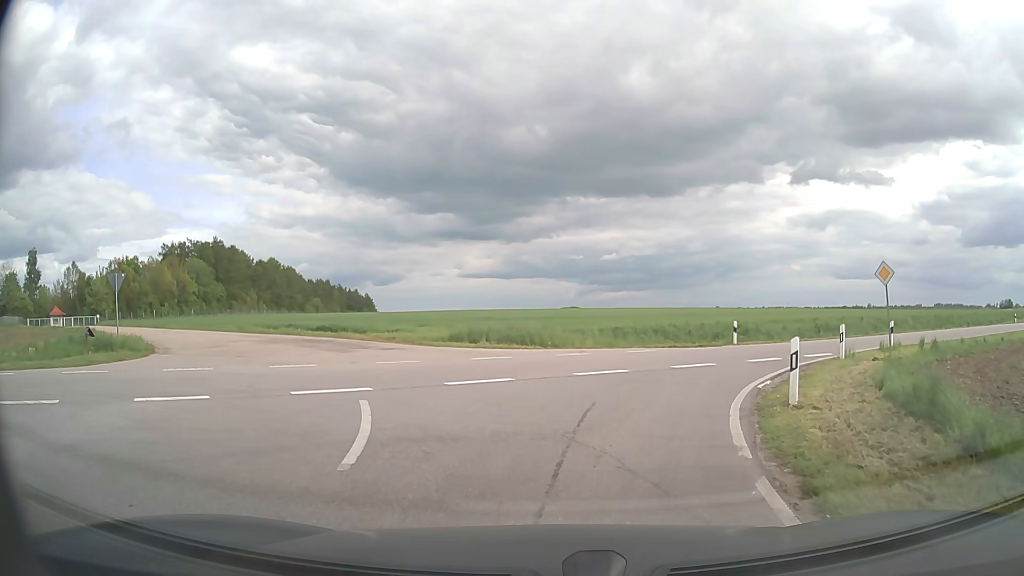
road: unclassified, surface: asphalt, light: Day
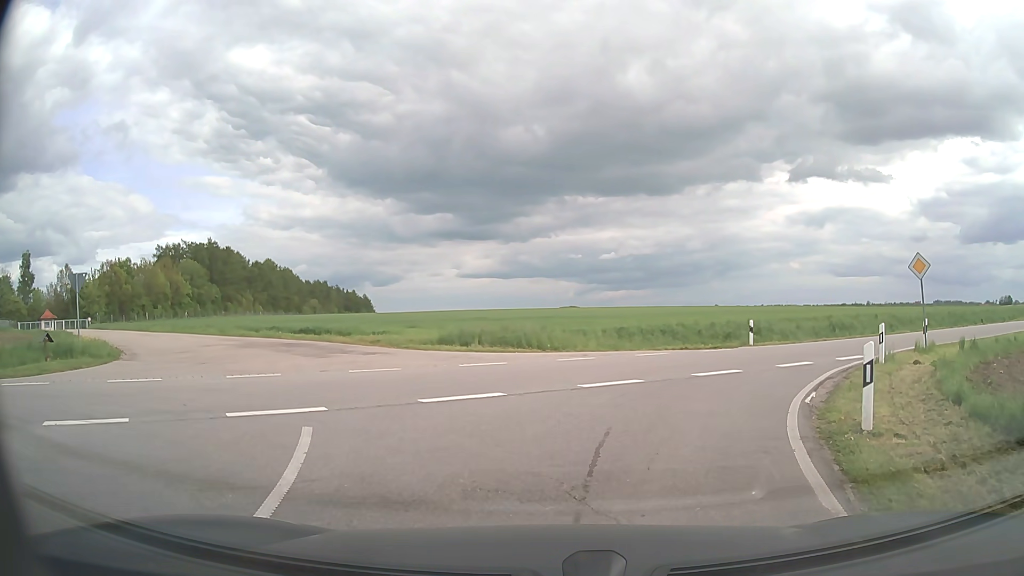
(0.0, +2.3) m; +1°
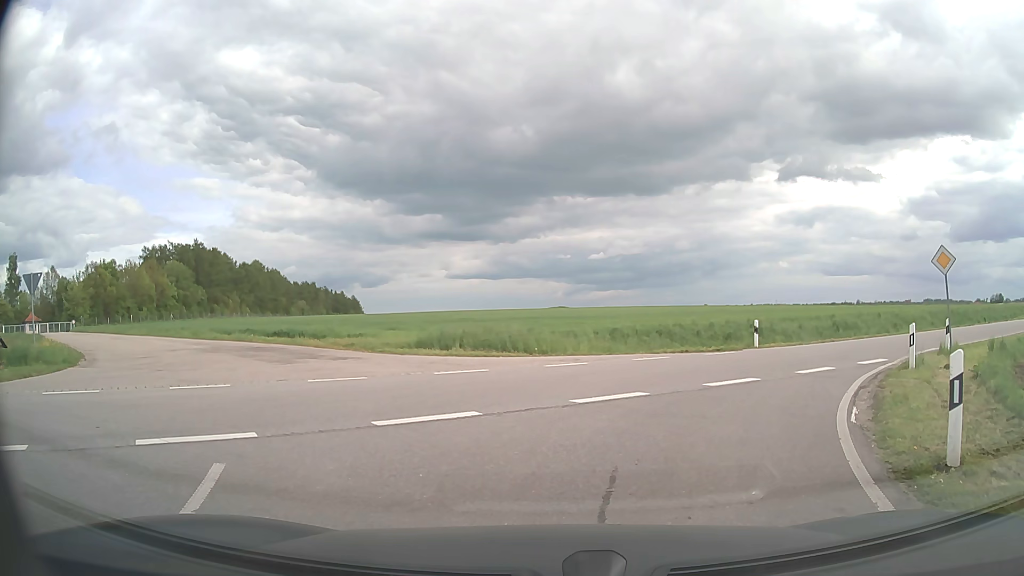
(0.0, +2.0) m; 0°
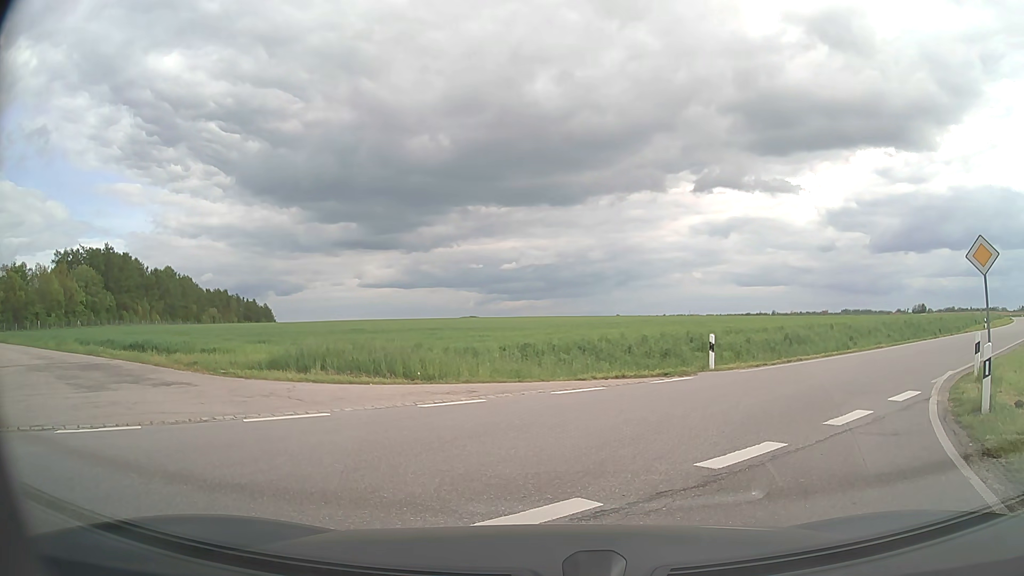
(+0.3, +5.3) m; +6°
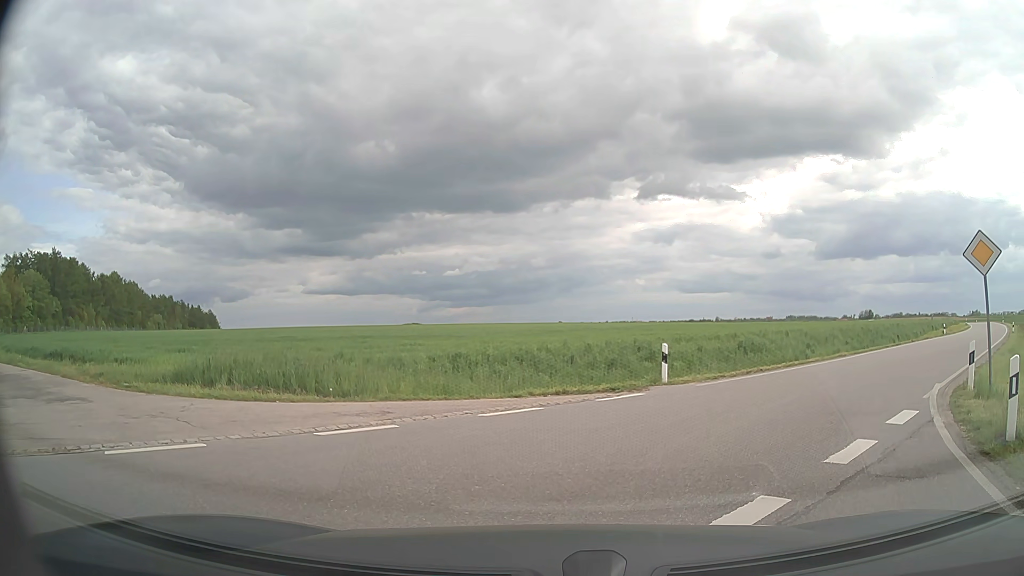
(0.0, +2.1) m; +6°
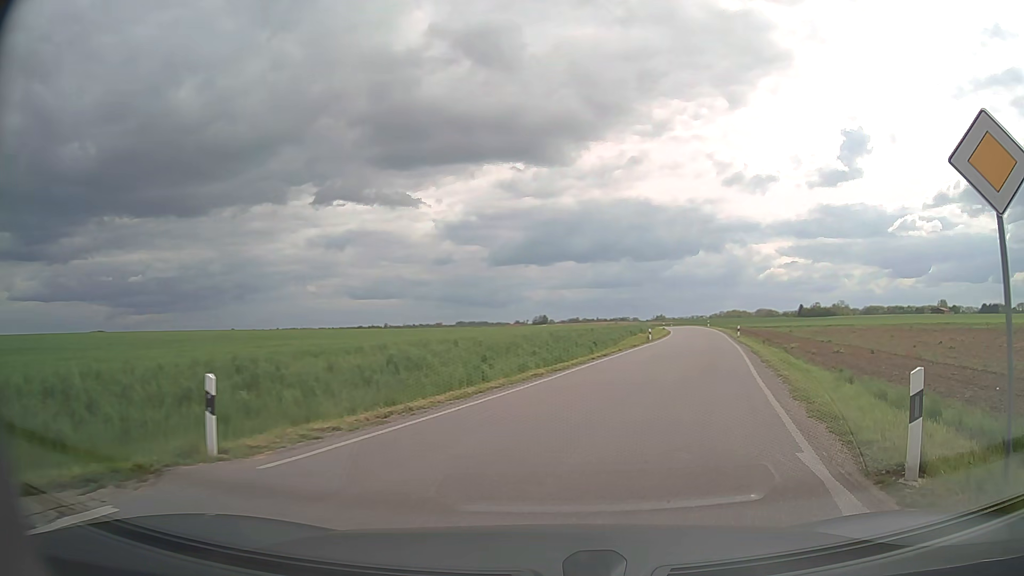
(+2.1, +8.7) m; +27°
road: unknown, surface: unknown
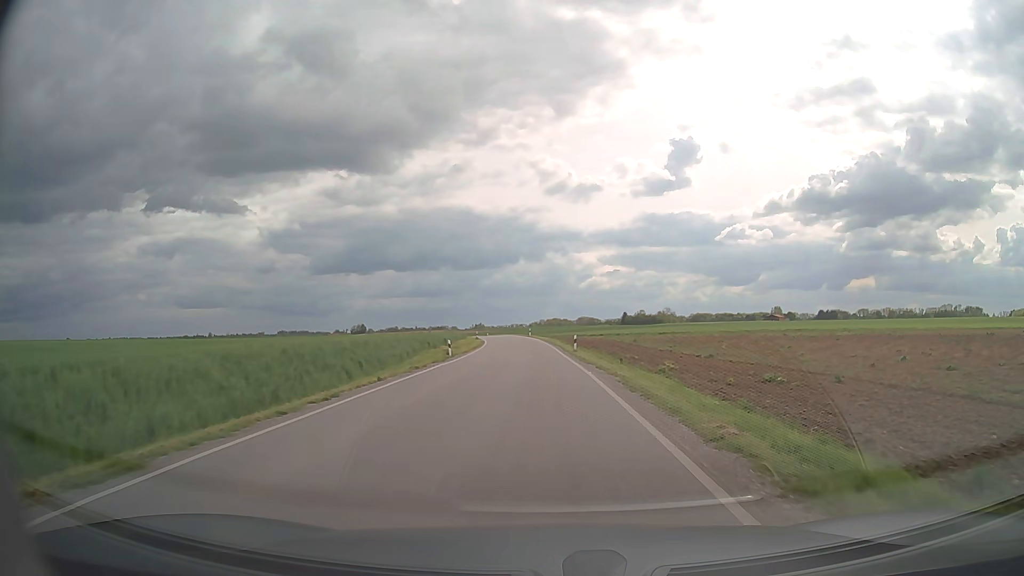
(+3.0, +15.8) m; +15°
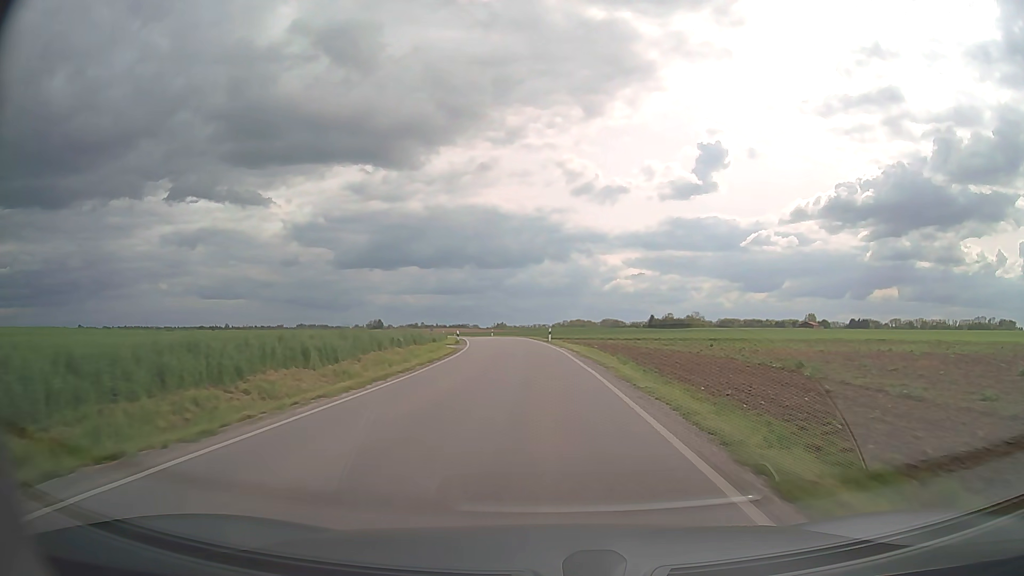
(-0.8, +38.4) m; -2°
(0, +10) (0, +20) (-1, +30) (-1, +40) (-2, +50) (-3, +60) (-5, +70) (-6, +80) (-8, +89) (-11, +99) m
